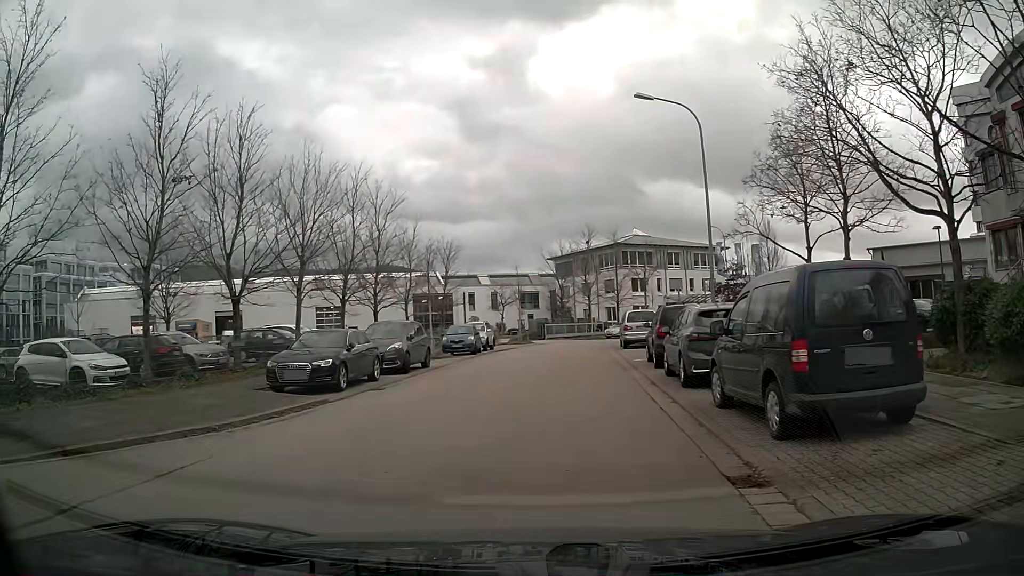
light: Day
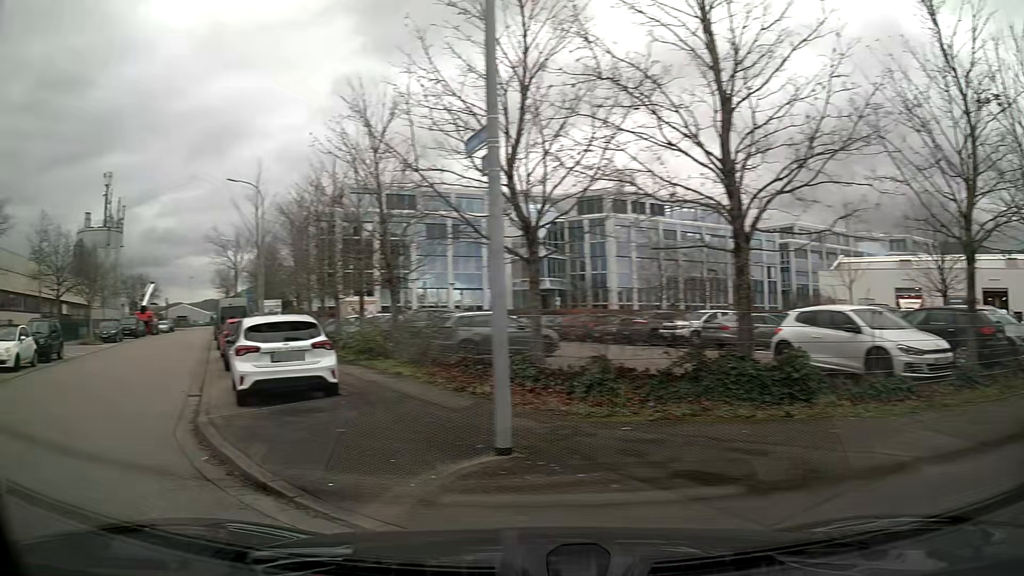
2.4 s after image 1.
(-3.2, +4.7) m; -74°
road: service
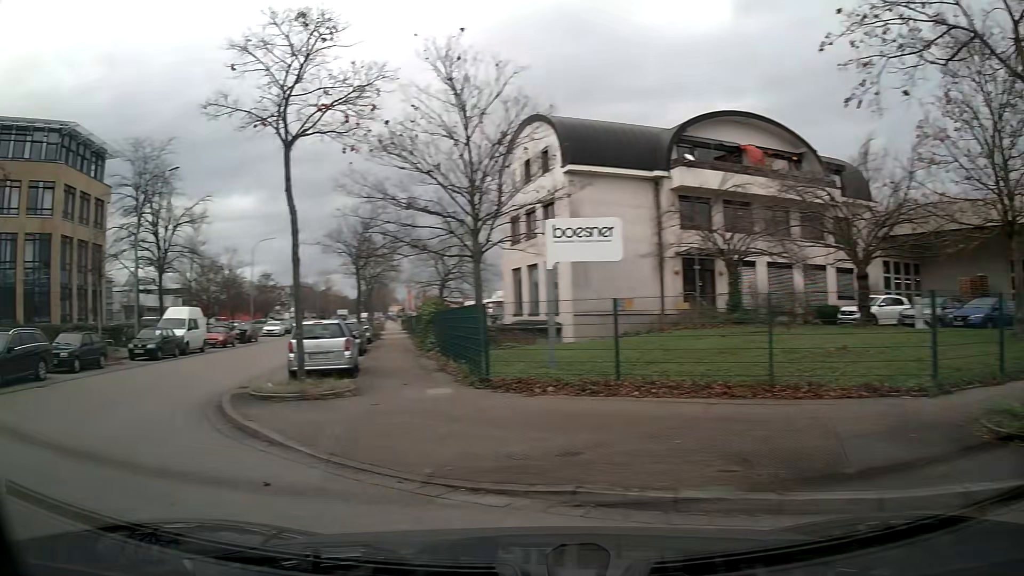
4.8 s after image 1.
(-5.5, +4.4) m; -93°
